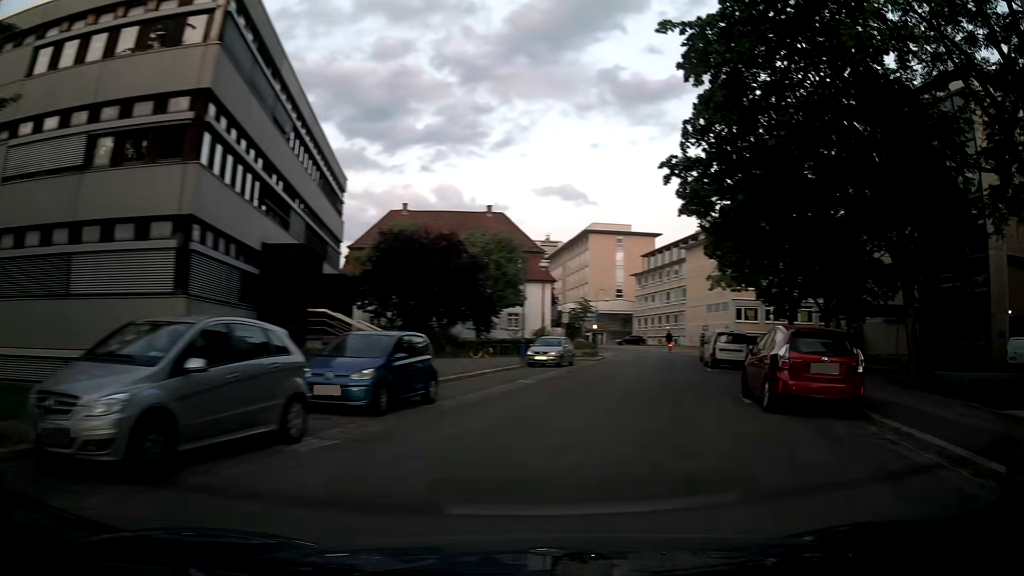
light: Day
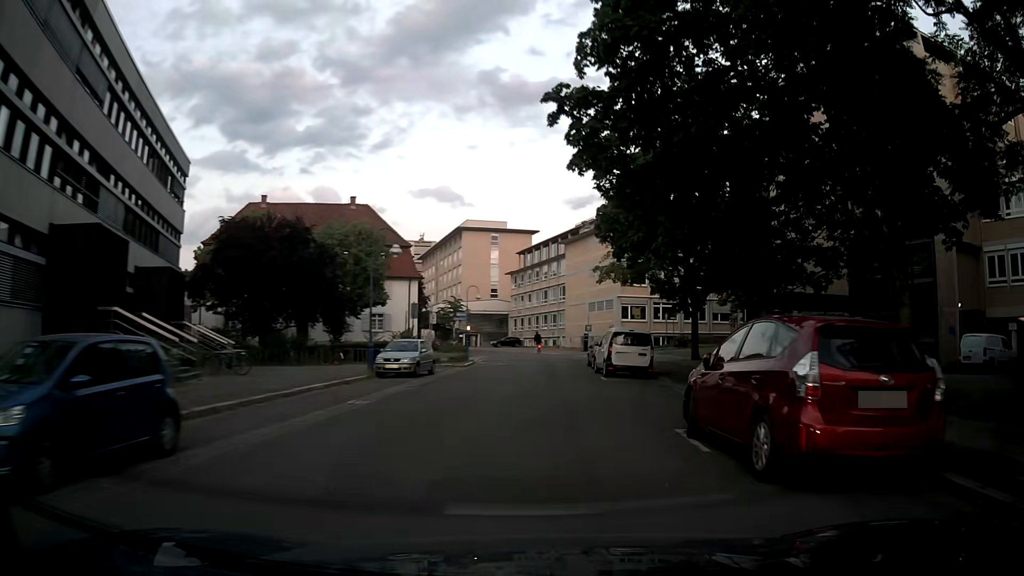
(+0.5, +6.2) m; +9°
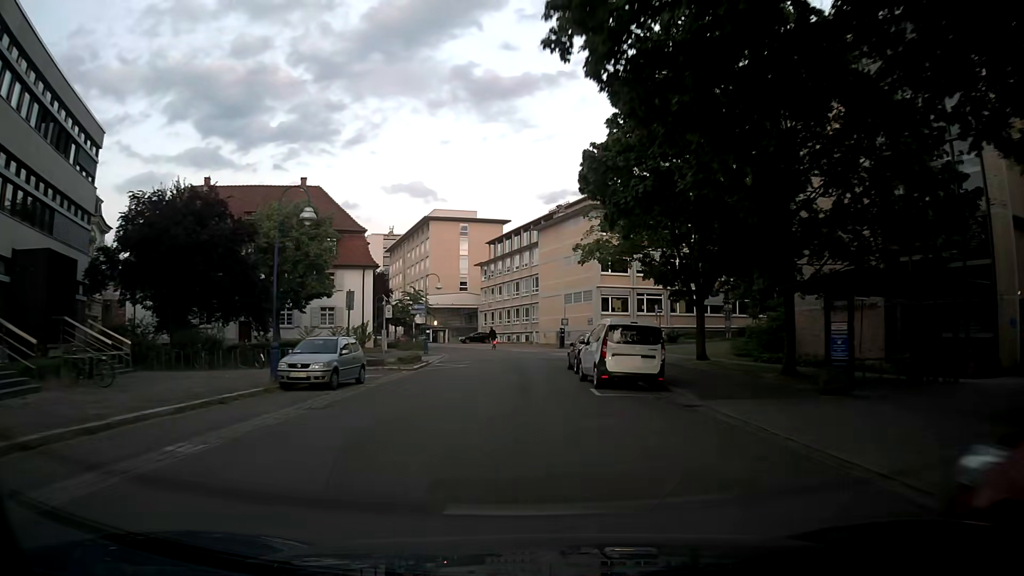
(+0.2, +7.2) m; +1°
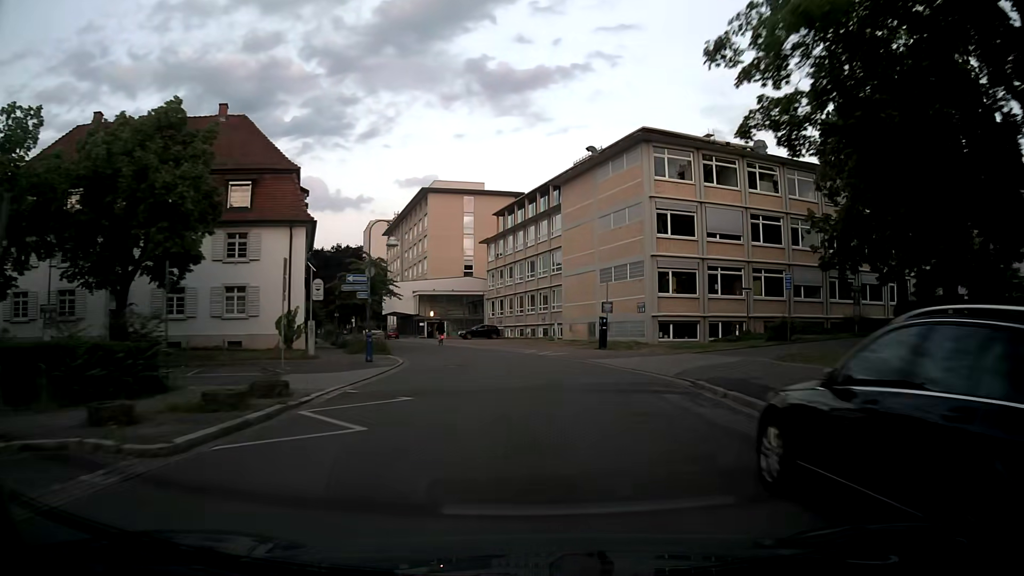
(-0.3, +20.7) m; +1°
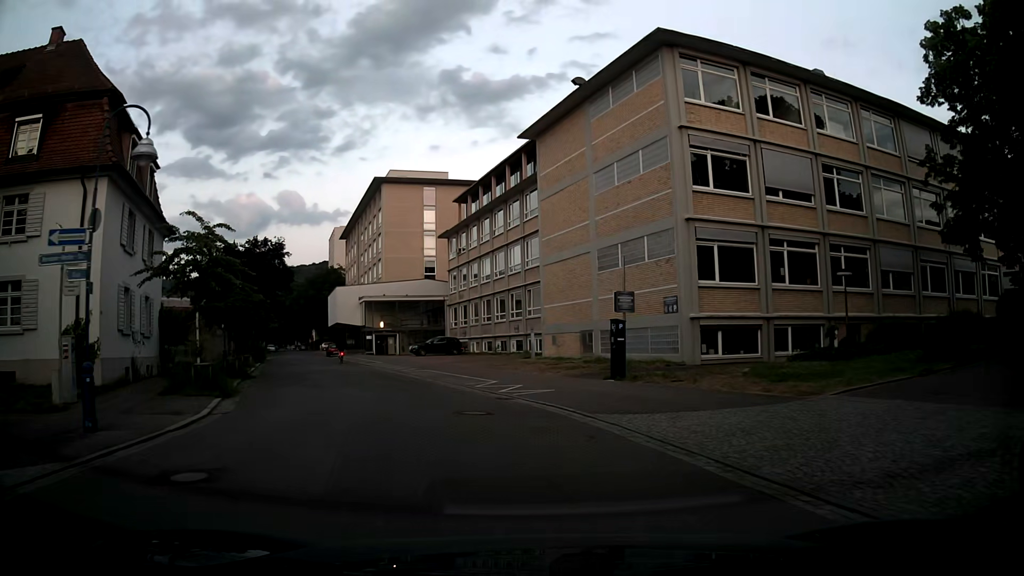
(+0.3, +16.2) m; +2°
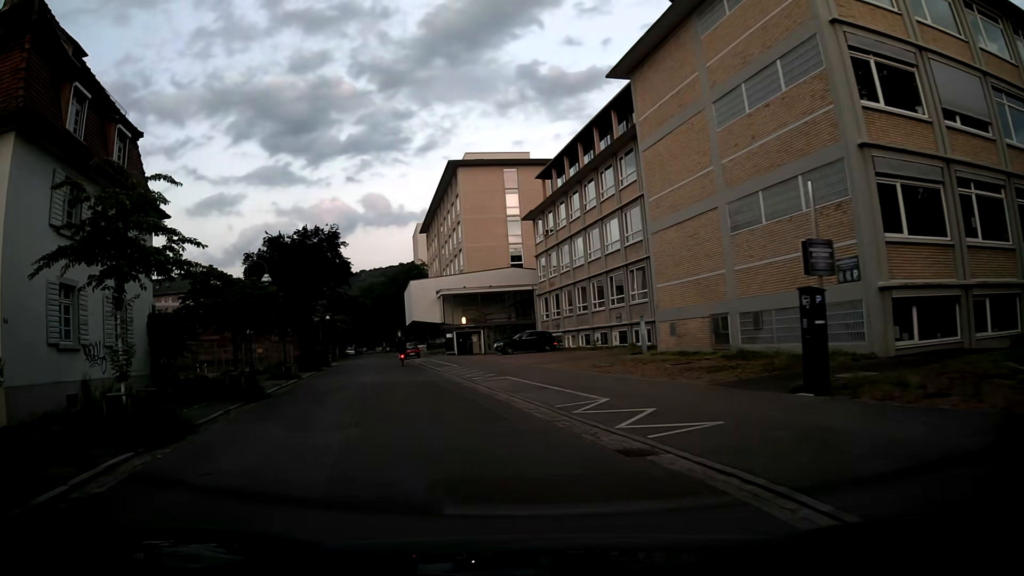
(-0.7, +8.3) m; -9°
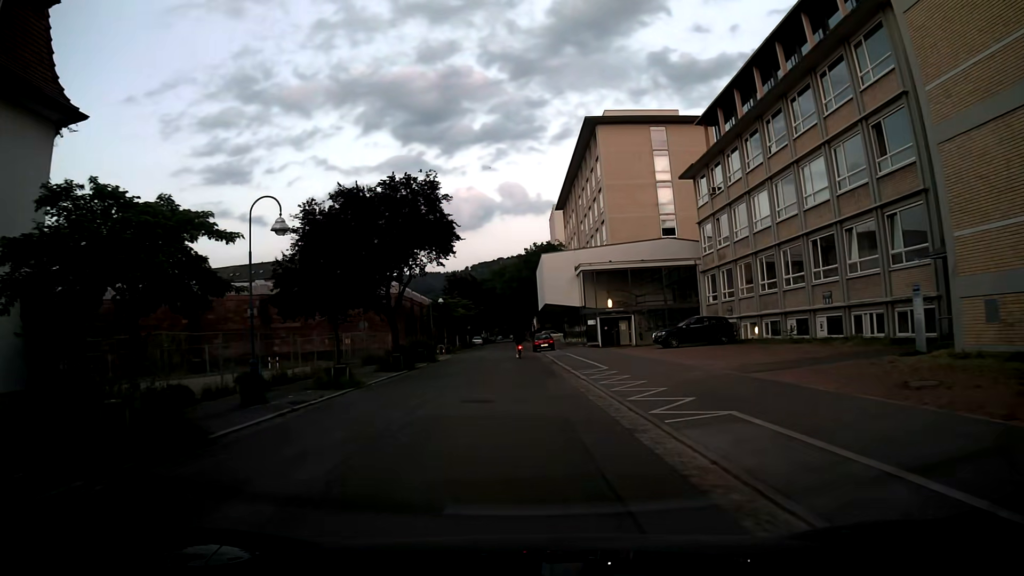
(-1.6, +13.1) m; -12°
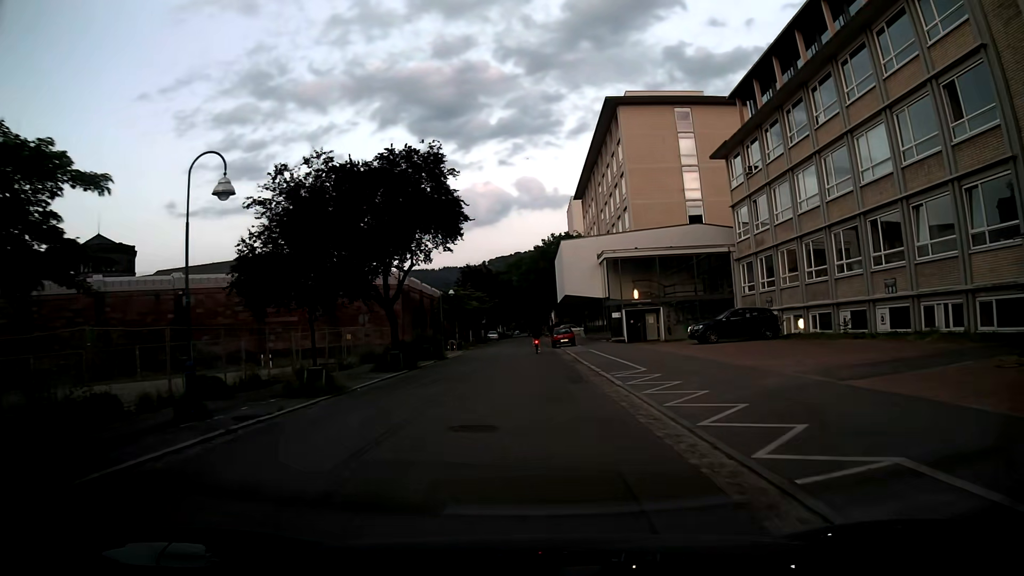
(-0.1, +4.6) m; 0°
(0, +10) (-1, +20) (-1, +30) (-1, +40) (-2, +50) (-2, +60) (-3, +70) (-4, +80) (-5, +90) (-5, +100) m
